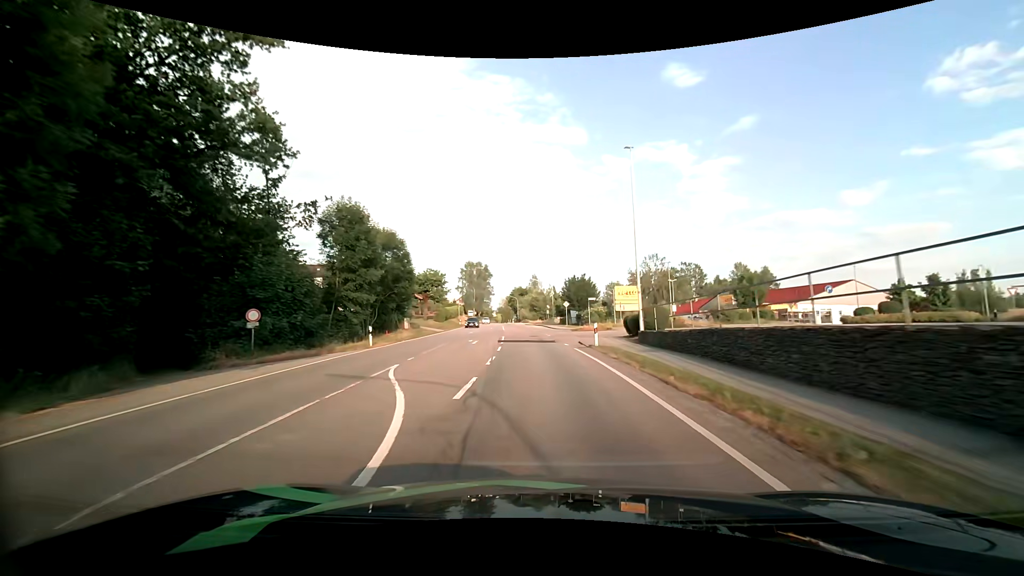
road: tertiary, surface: asphalt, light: Day
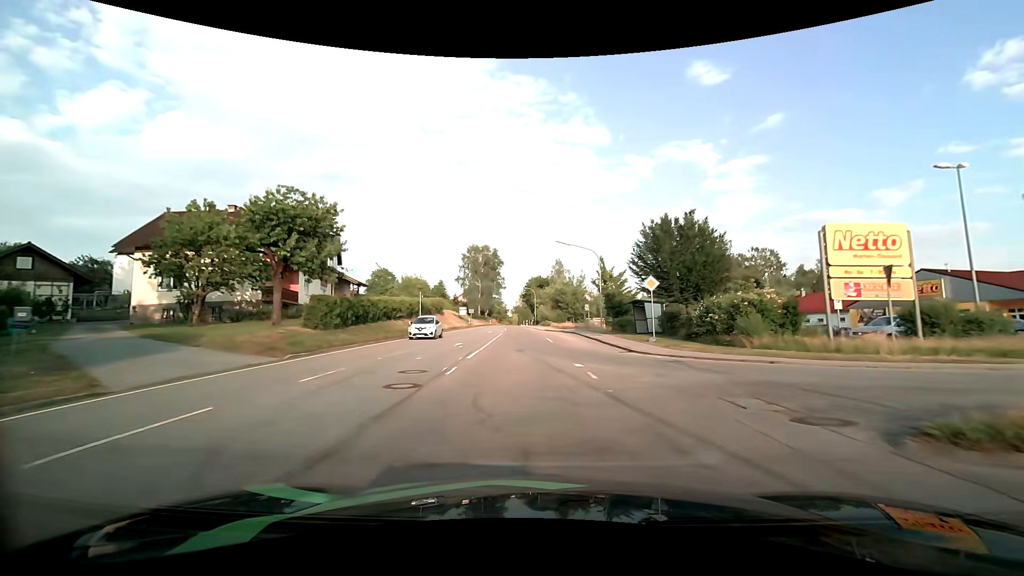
(-0.7, +41.5) m; -2°
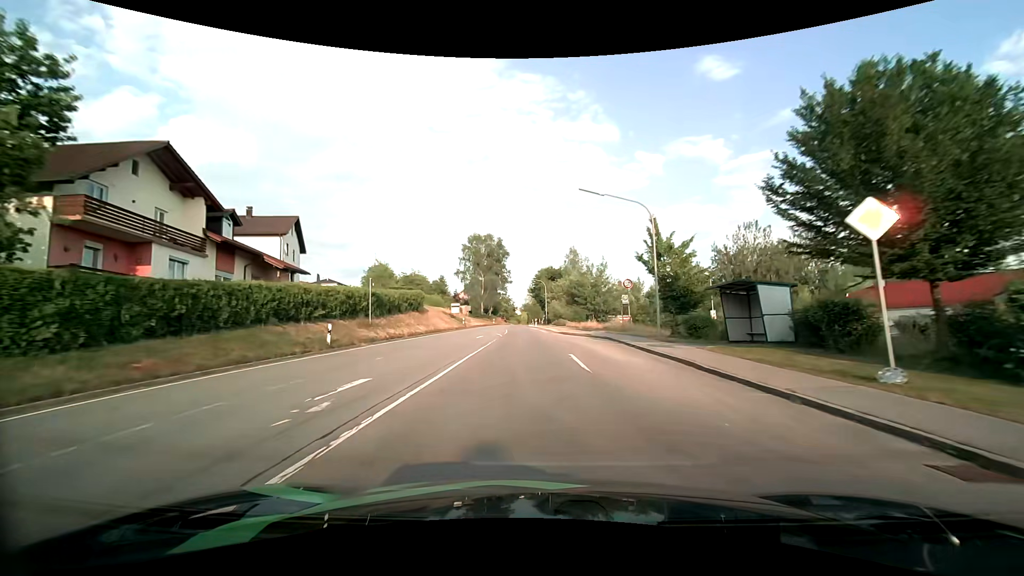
(-0.1, +16.4) m; -1°
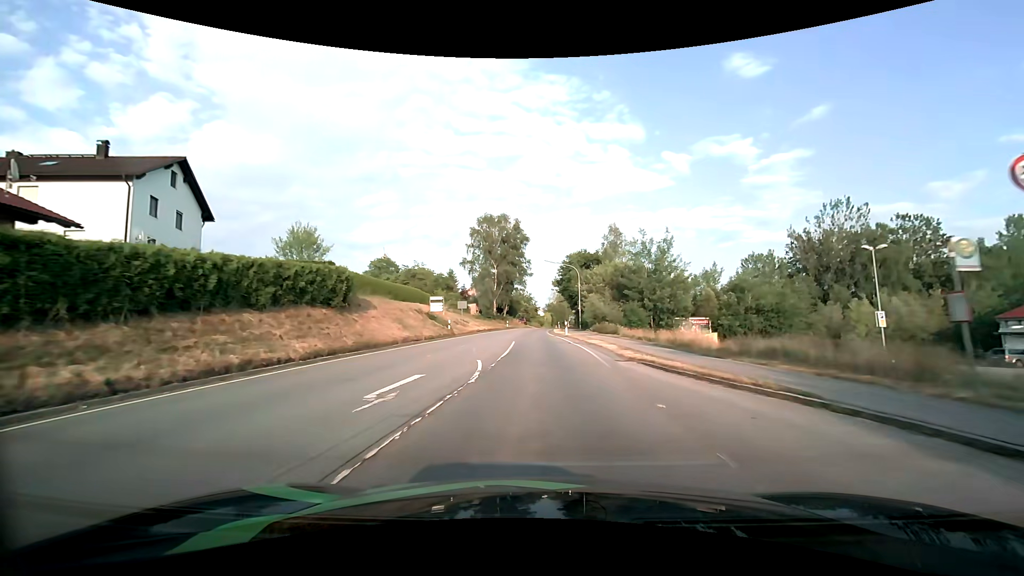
(-0.7, +24.3) m; -3°
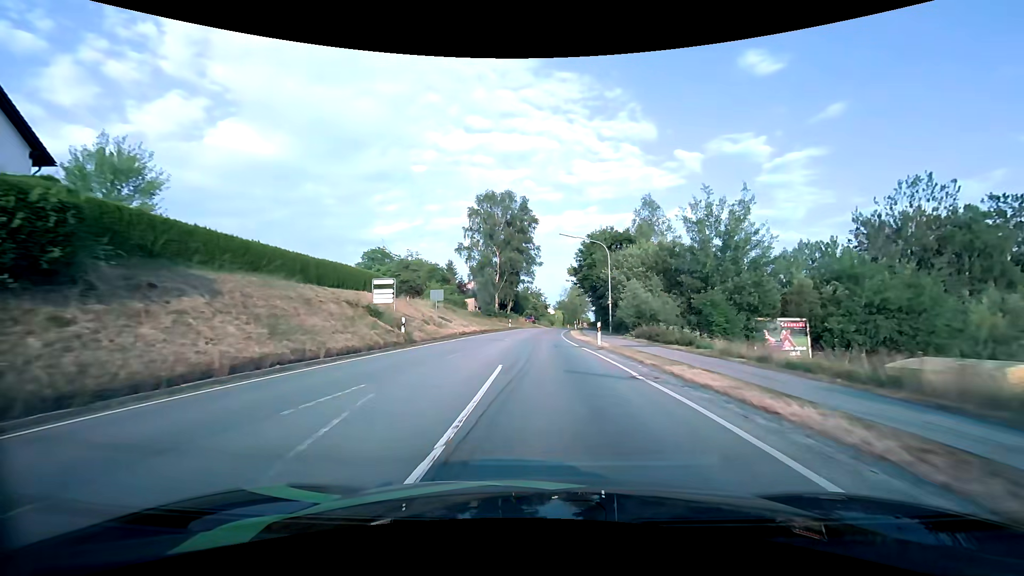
(-0.2, +15.9) m; -1°
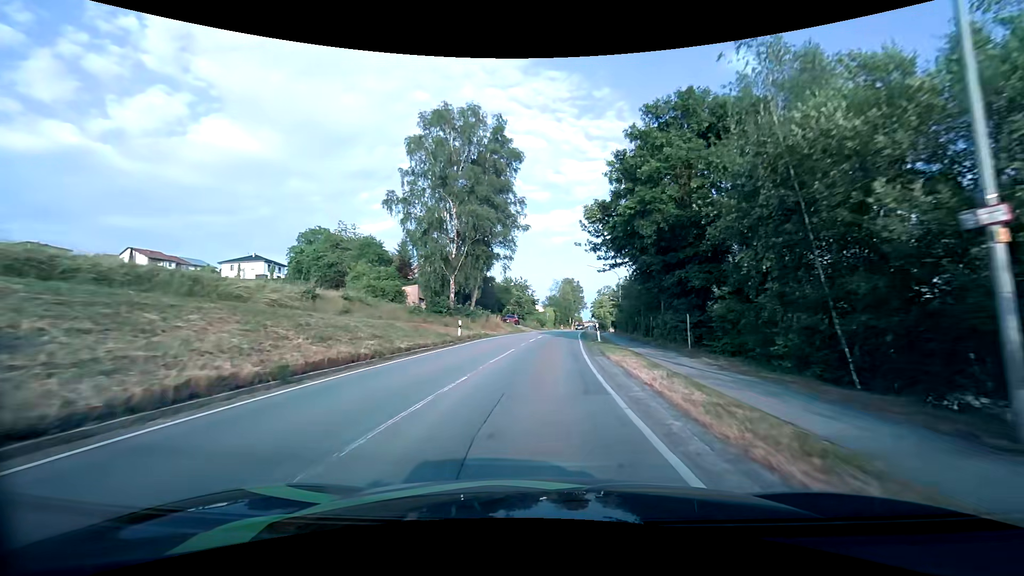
(+0.4, +31.6) m; +1°
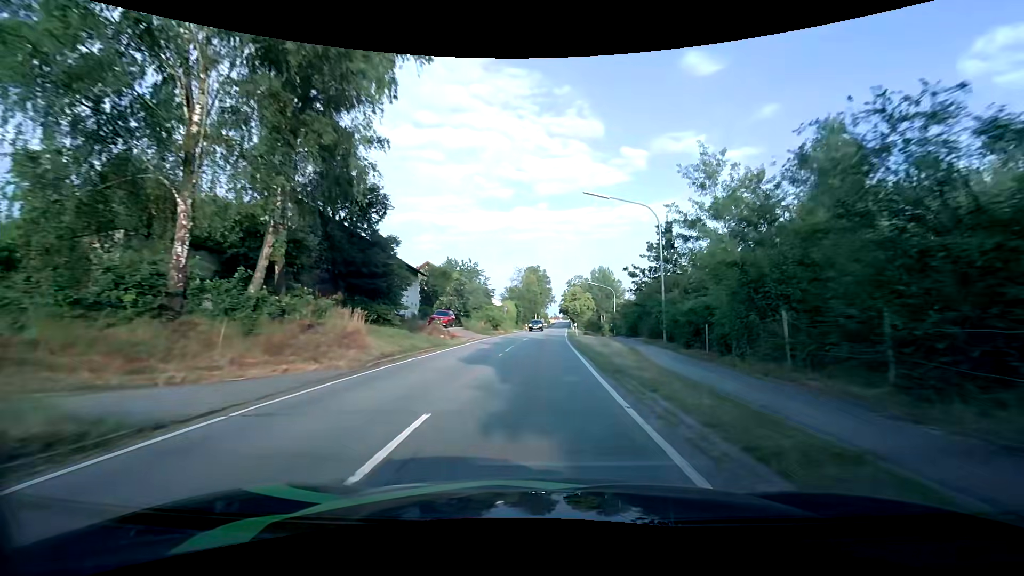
(+1.3, +32.0) m; +5°
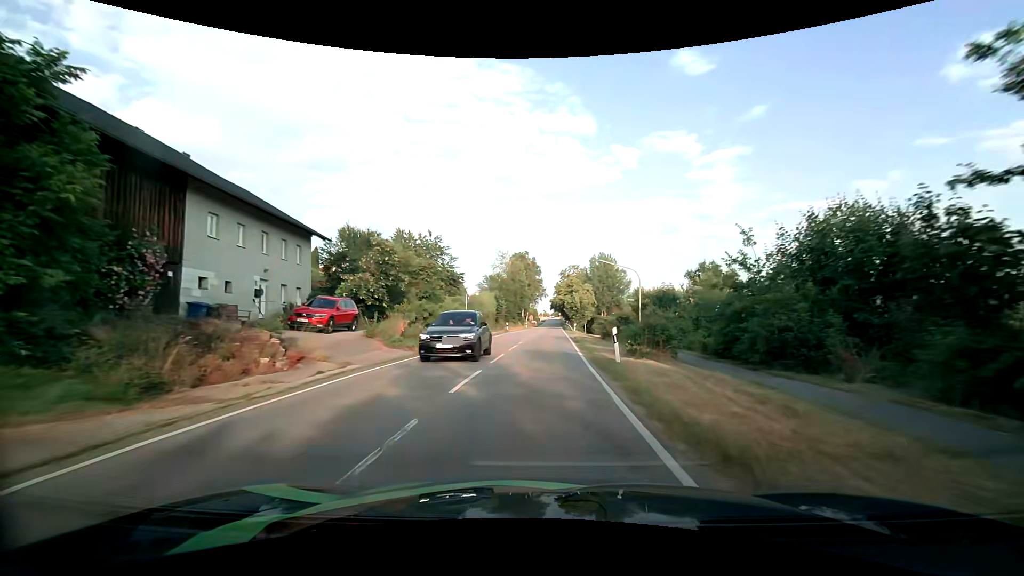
(+0.2, +24.4) m; +1°
(0, +10) (0, +20) (0, +30) (+1, +40) (+1, +50) (+1, +60) (+1, +70) (+2, +80) (+2, +90) (+2, +100) m
